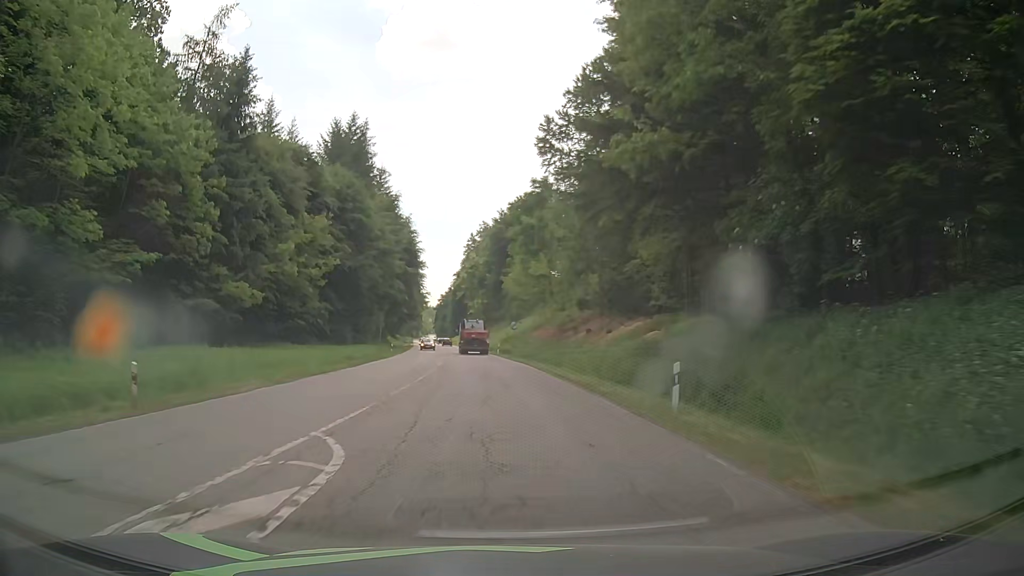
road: secondary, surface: asphalt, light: Day
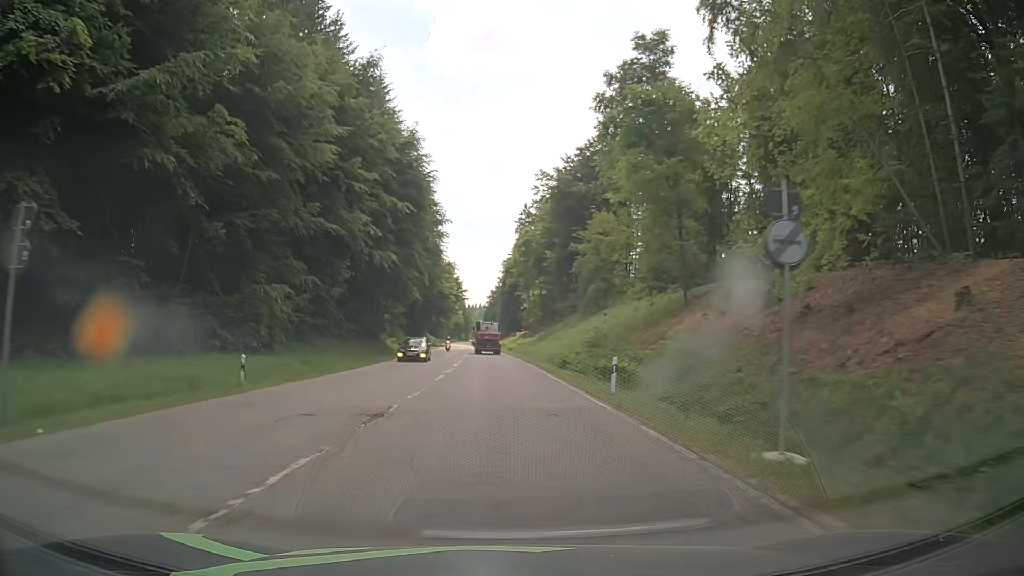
(-2.2, +49.2) m; -4°
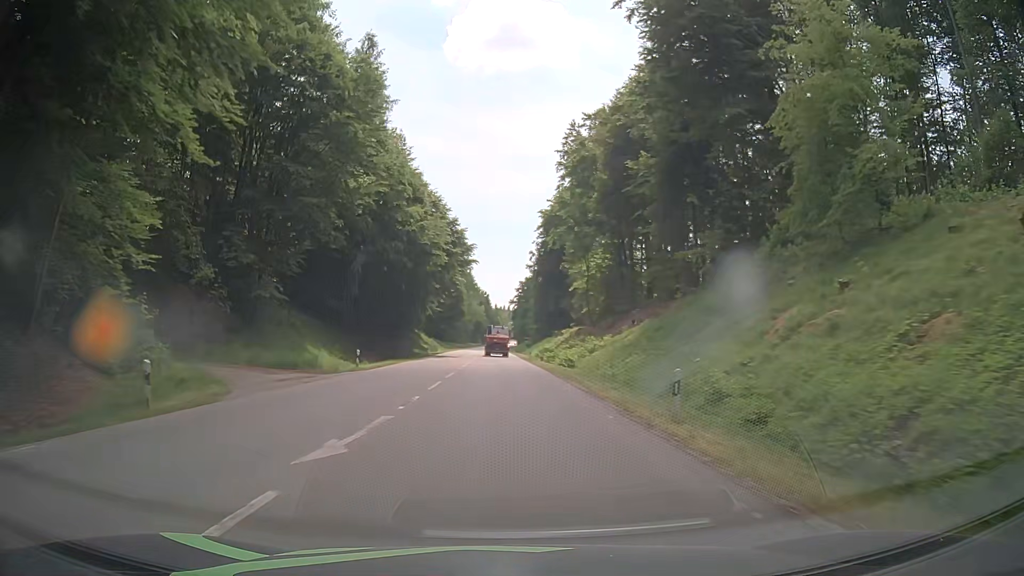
(-1.9, +63.6) m; -3°
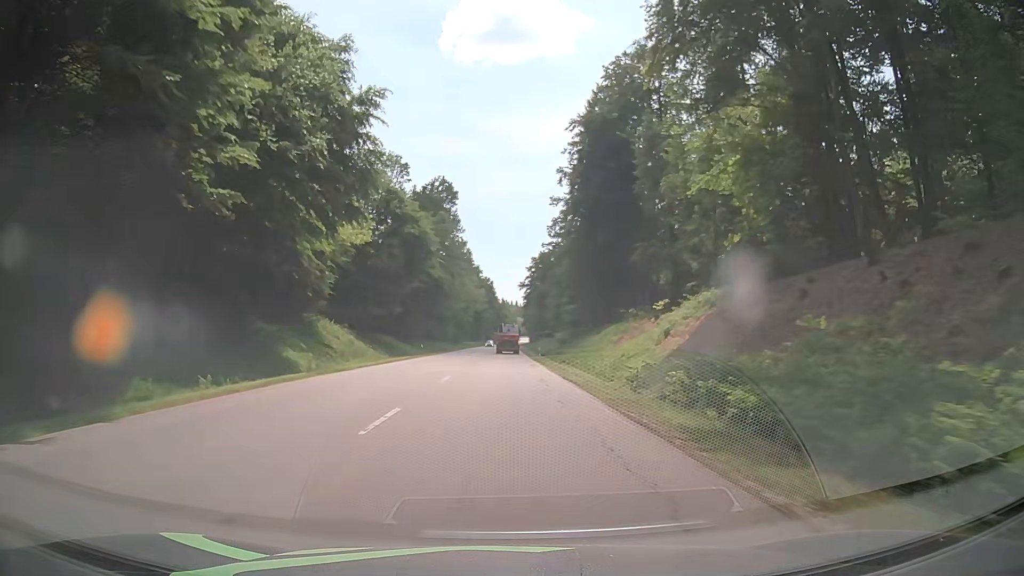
(-0.7, +65.1) m; -1°
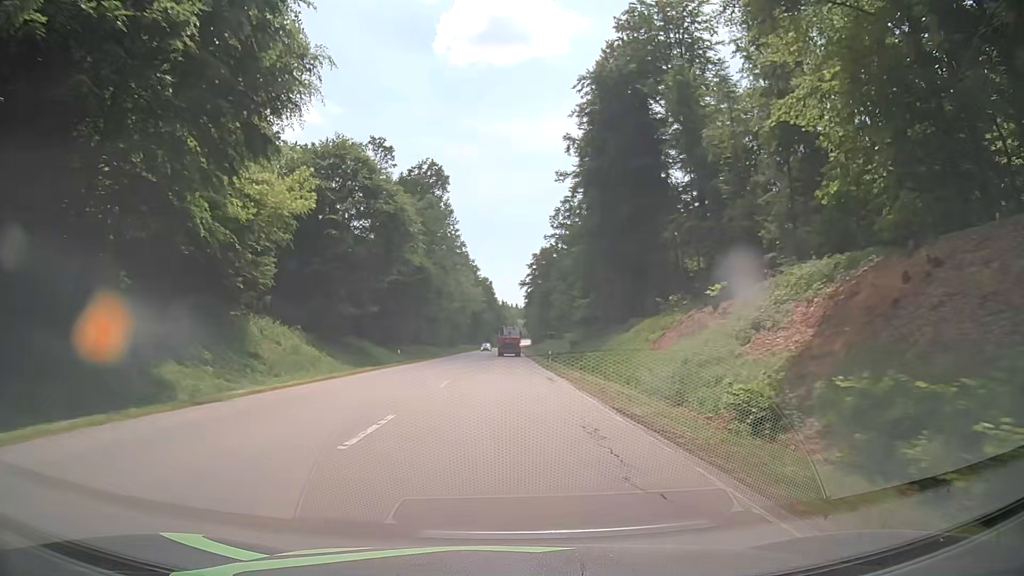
(+0.1, +13.1) m; 0°
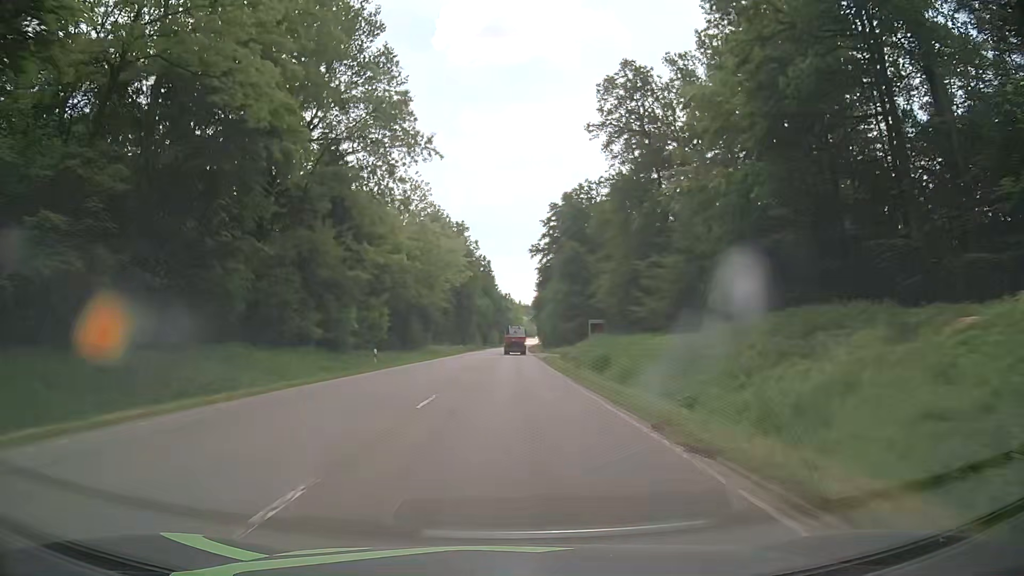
(-0.2, +66.1) m; 0°
(0, +10) (0, +20) (0, +30) (0, +40) (0, +50) (0, +60) (+1, +70) (+1, +80) (+1, +90) (+1, +100) m
